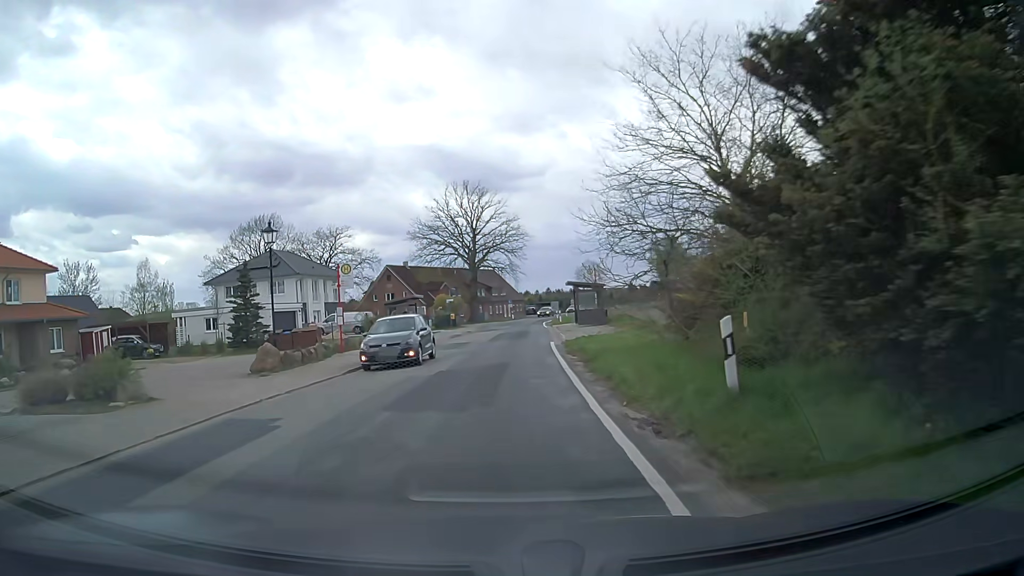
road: secondary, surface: asphalt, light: Day
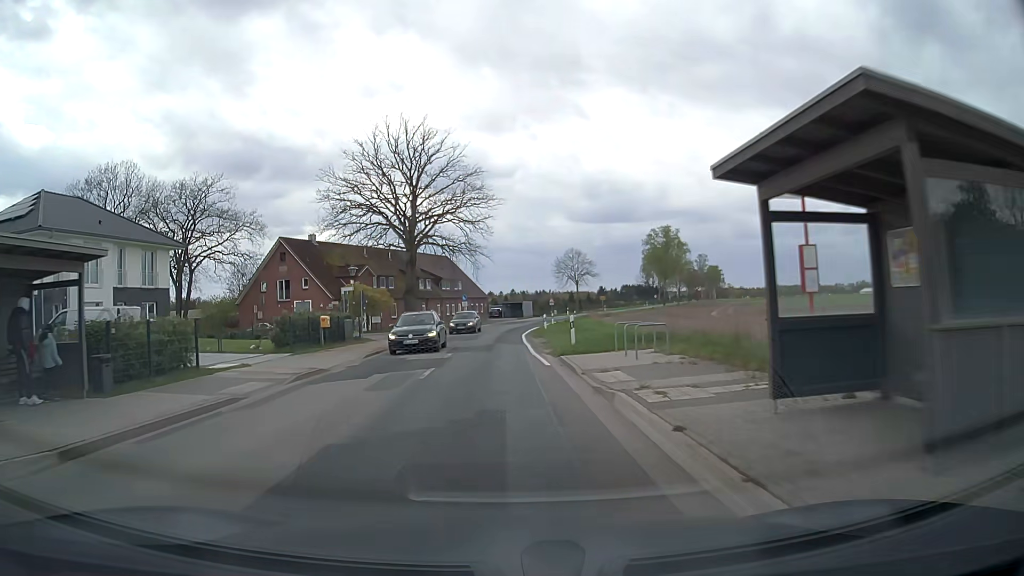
(+1.2, +34.2) m; +3°
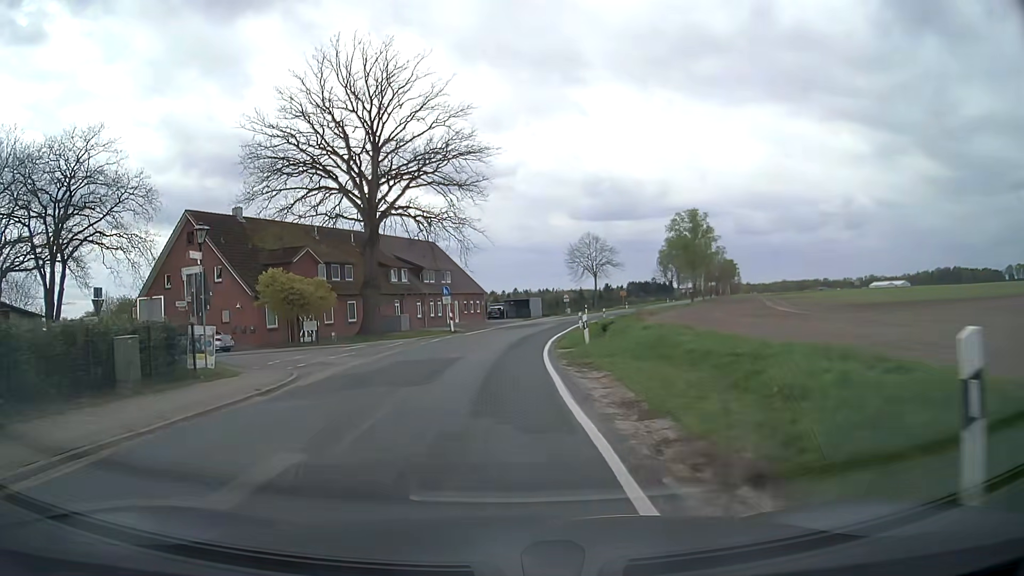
(+0.1, +20.5) m; 0°
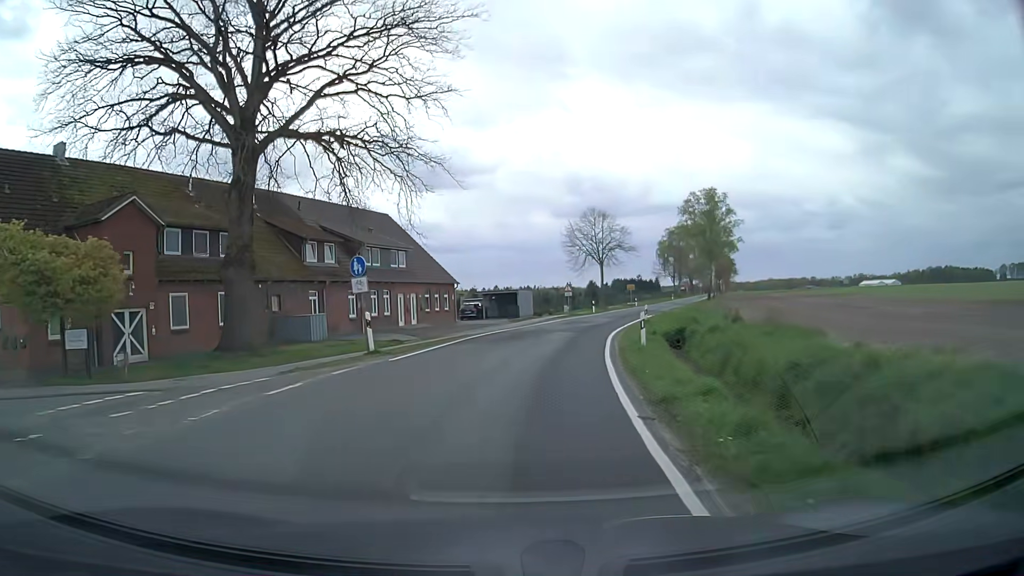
(+0.1, +21.2) m; +2°
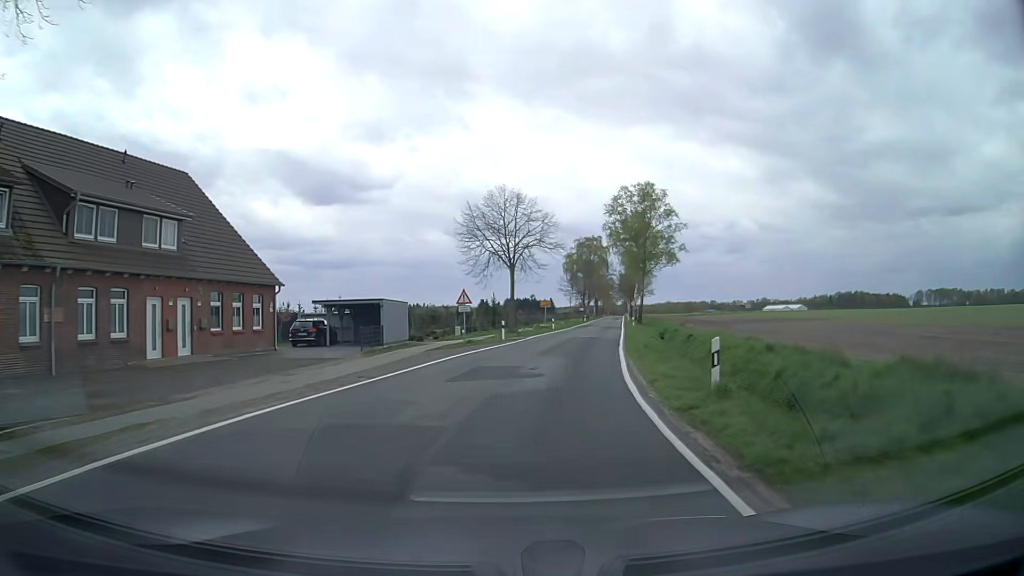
(+1.5, +22.3) m; +9°
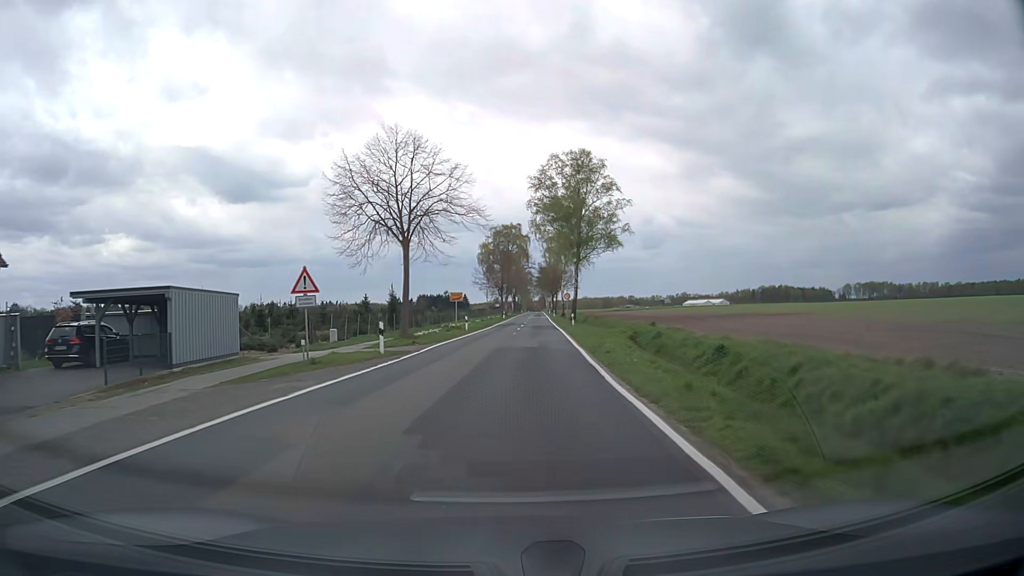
(+1.0, +15.4) m; +7°
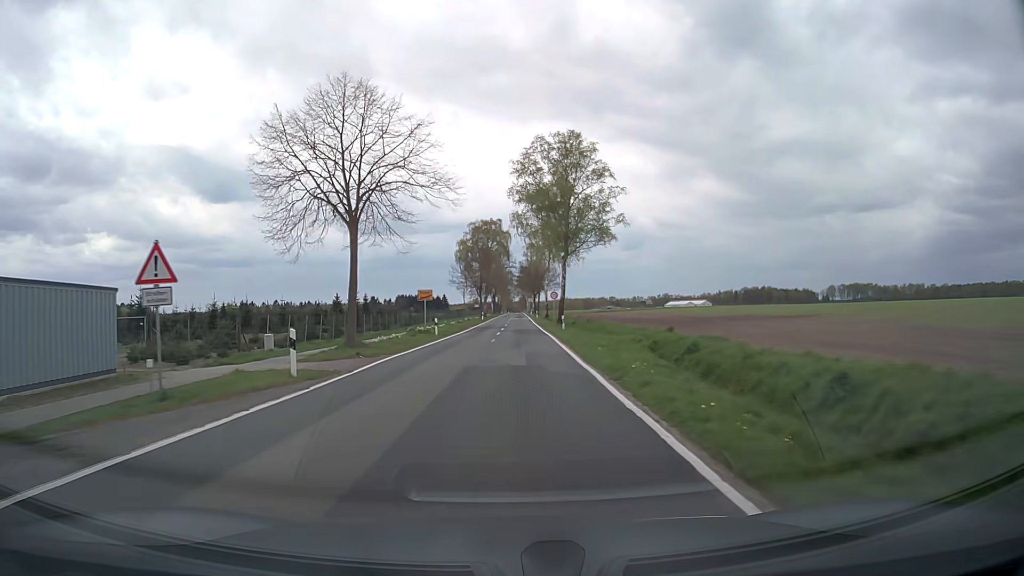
(+0.1, +7.7) m; +2°
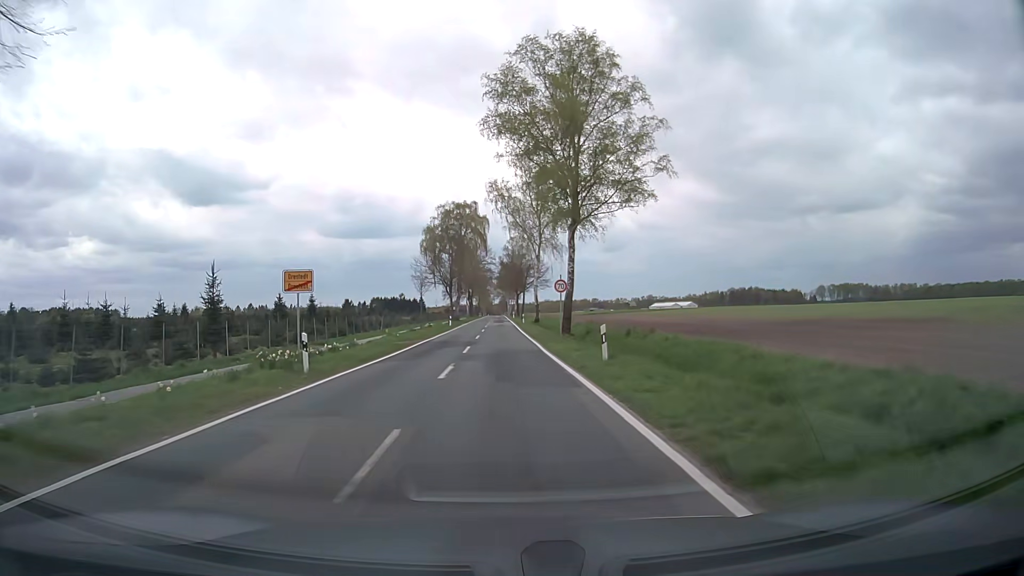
(+0.5, +23.3) m; +2°
(0, +10) (0, +20) (0, +30) (0, +40) (0, +50) (0, +60) (0, +70) (-1, +80) (-1, +90) (-1, +100) m
